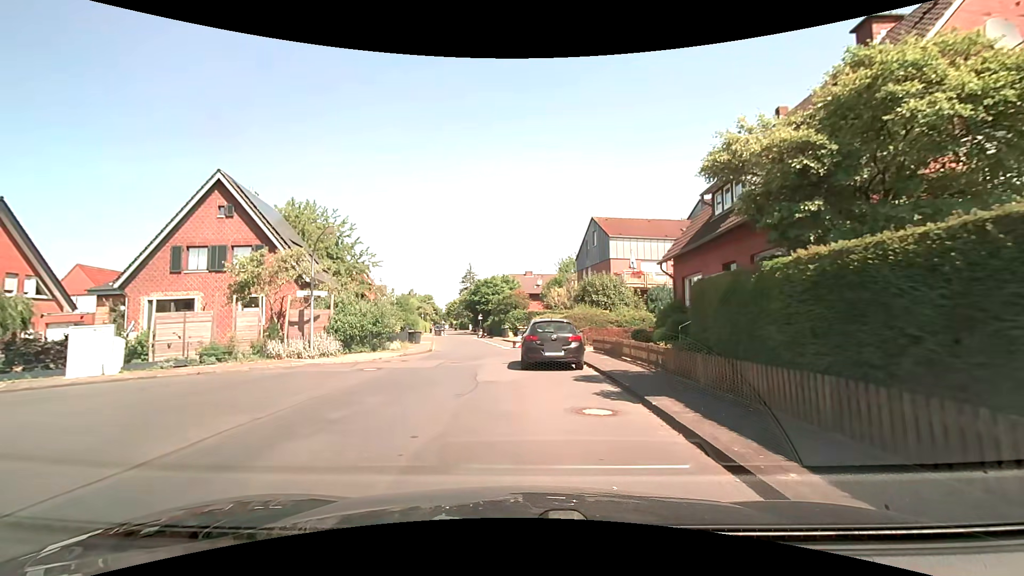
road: residential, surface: asphalt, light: Day
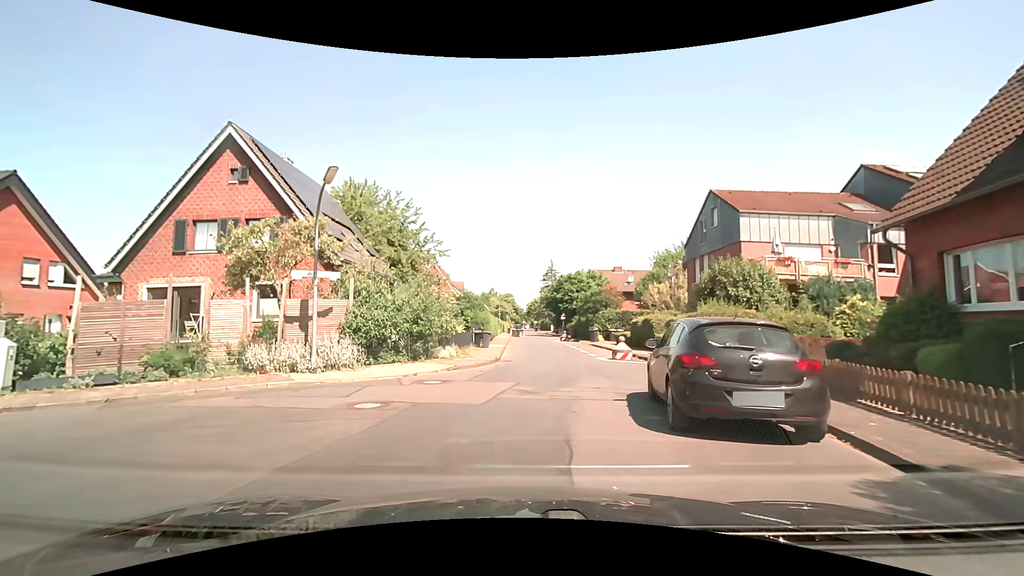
(-0.5, +7.9) m; -9°
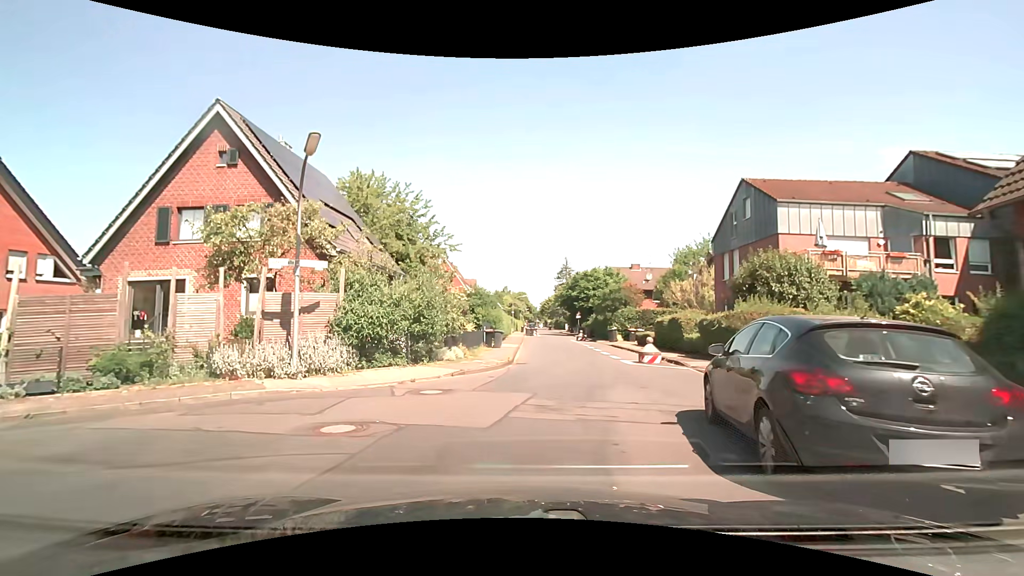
(0.0, +2.1) m; -2°
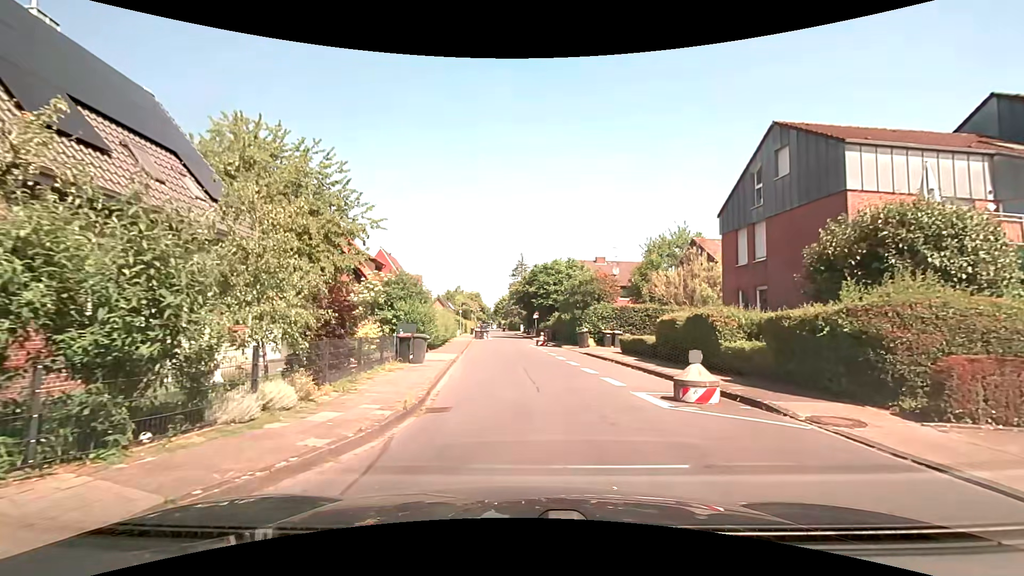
(+0.4, +9.6) m; +4°
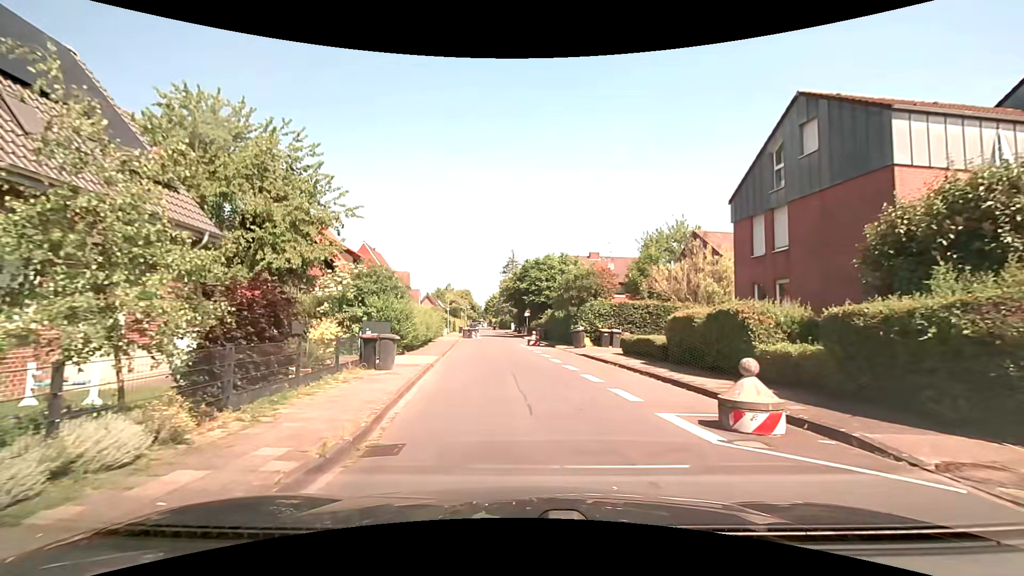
(+0.1, +2.7) m; +2°
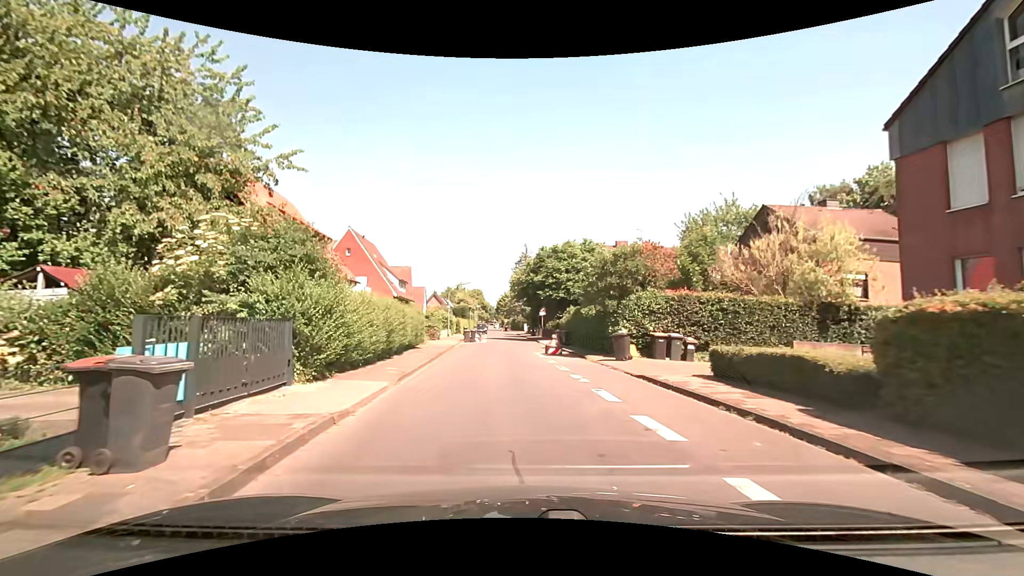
(0.0, +9.1) m; -1°
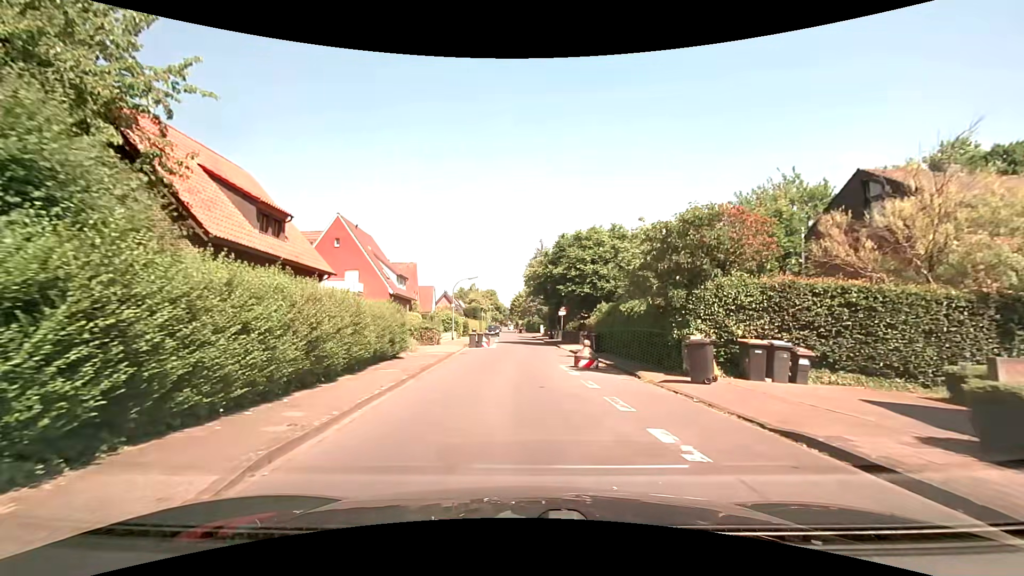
(-0.2, +6.9) m; -1°
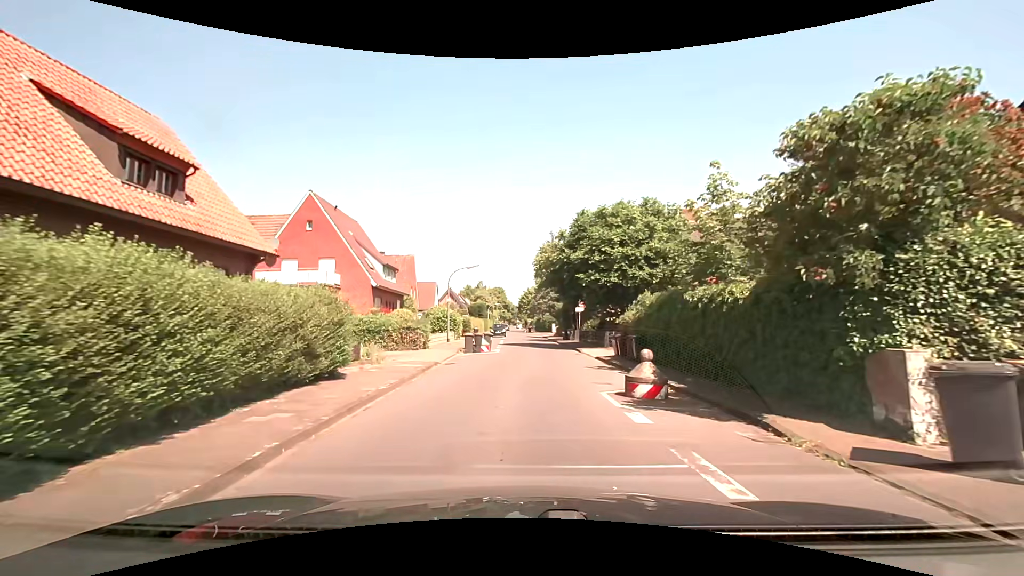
(-0.1, +7.1) m; -2°
(0, +10) (0, +20) (0, +30) (0, +40) (0, +50) (0, +60) (0, +70) (0, +80) (-2, +90) (-2, +100) m
